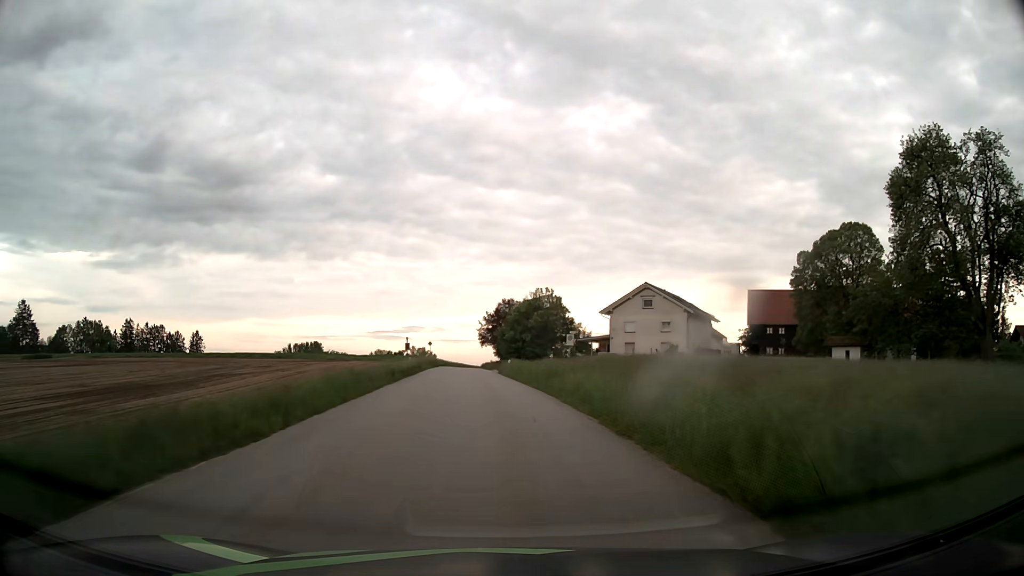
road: tertiary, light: Day
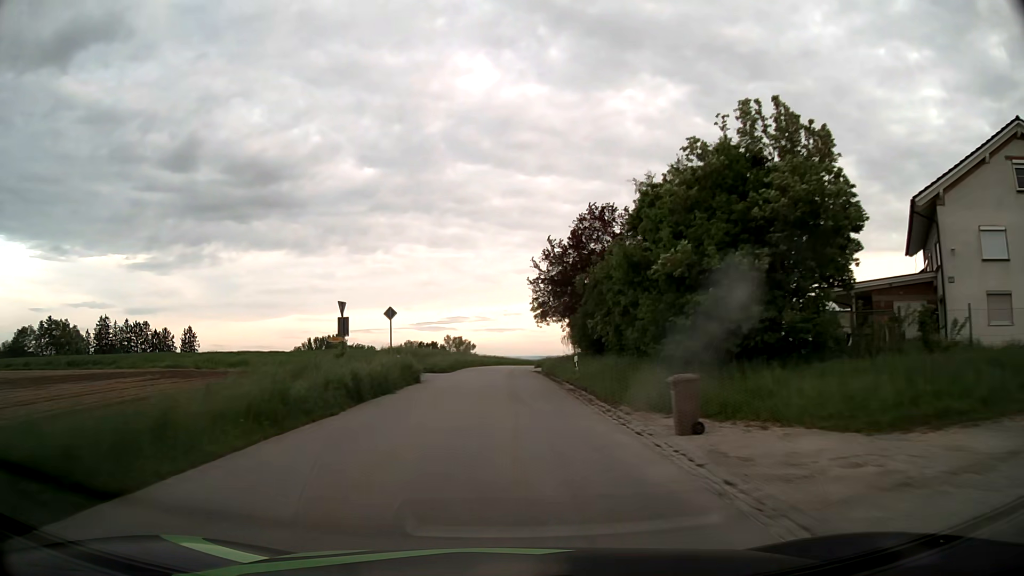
(-2.8, +53.8) m; -4°
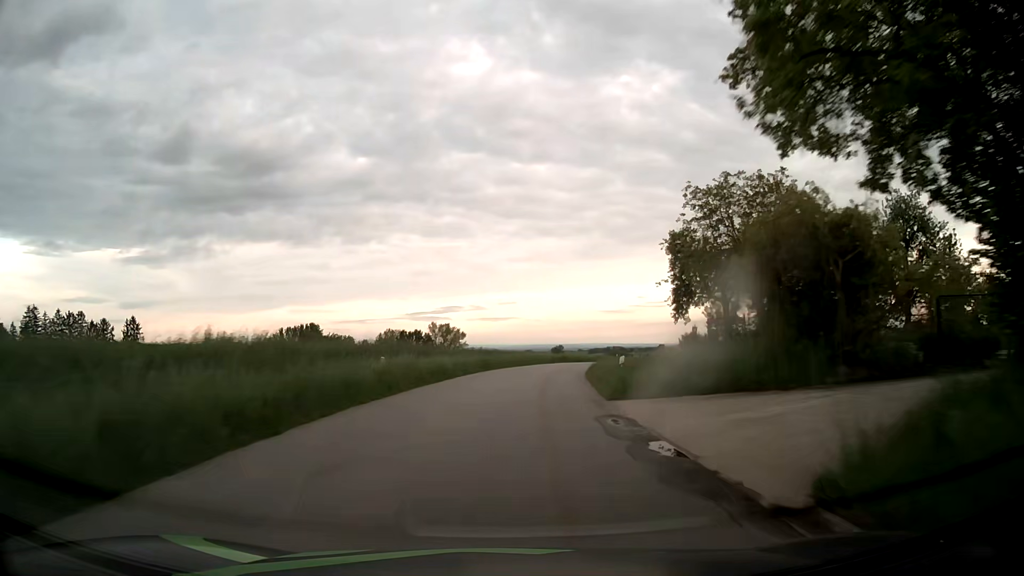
(-0.3, +43.6) m; +1°
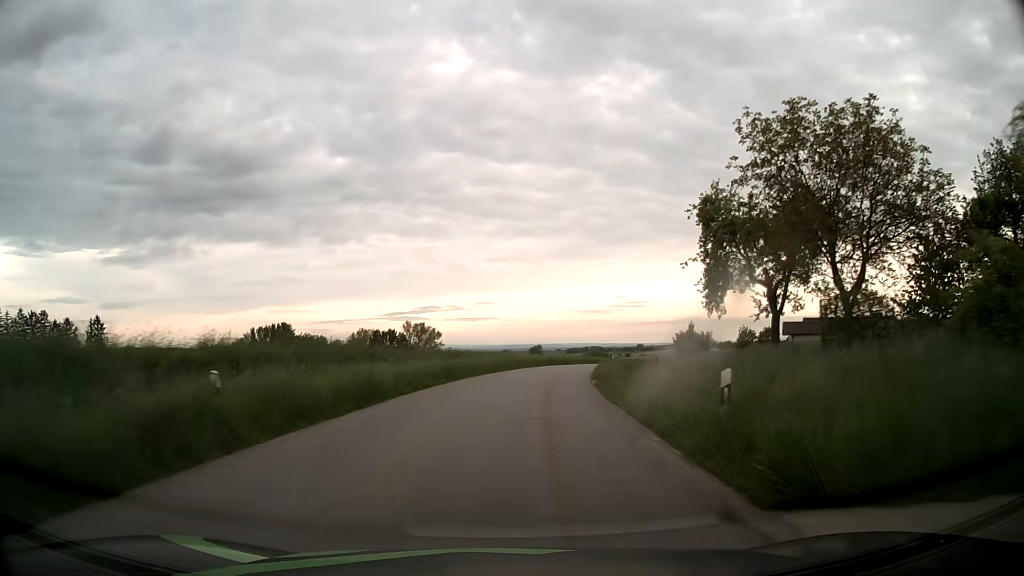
(0.0, +10.9) m; +1°
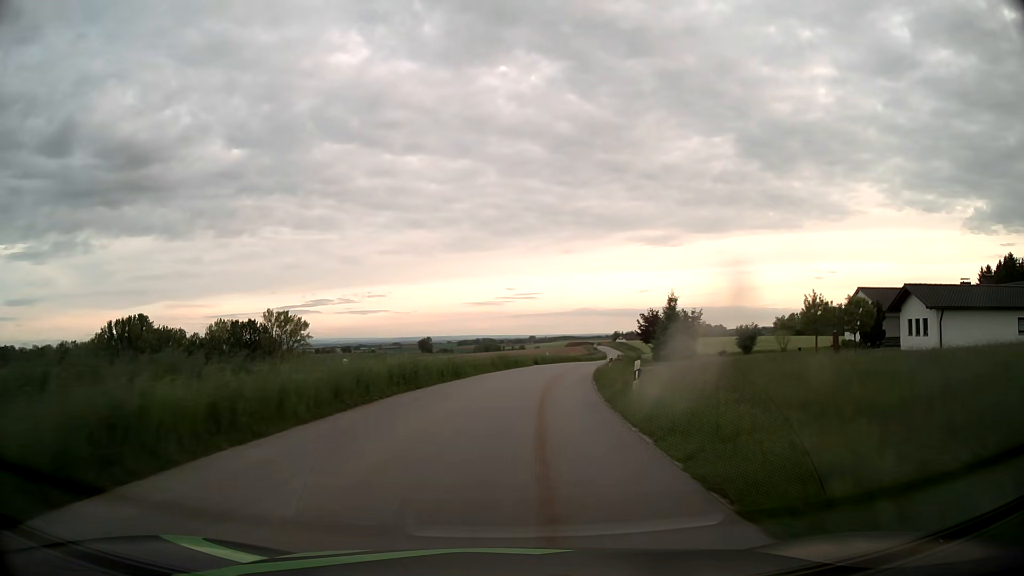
(+4.0, +43.4) m; +10°
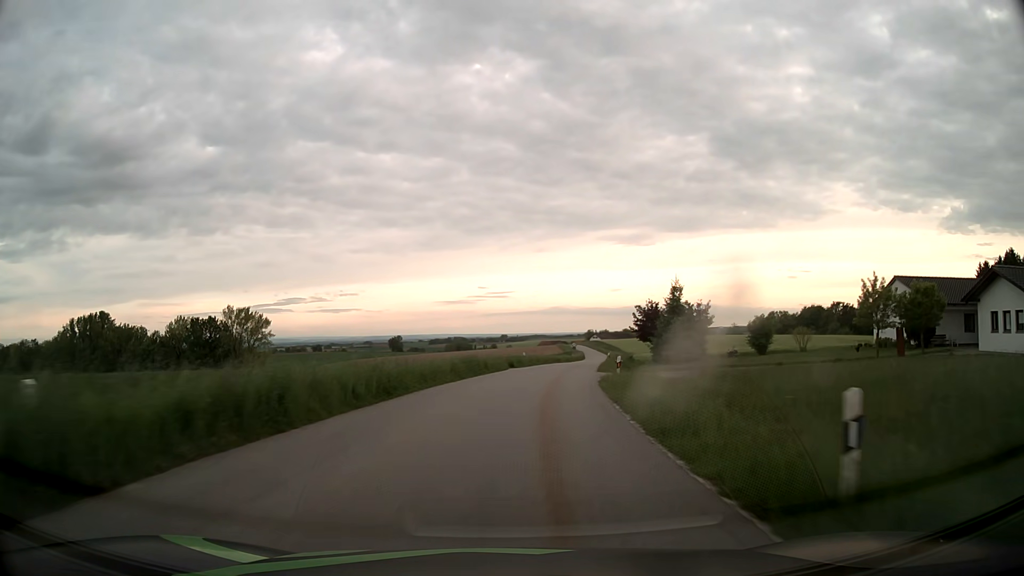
(+0.2, +10.9) m; +2°
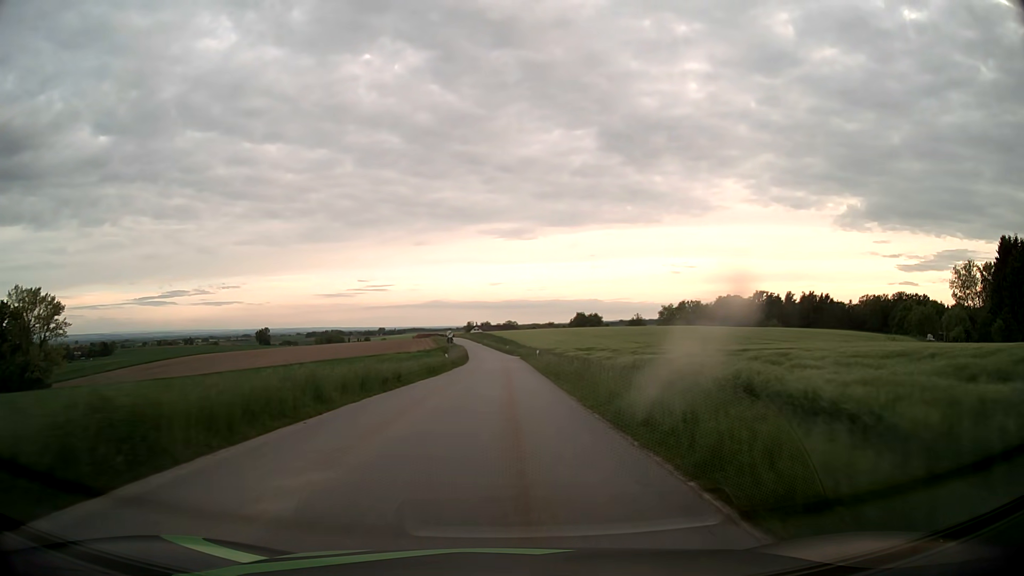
(+5.7, +54.1) m; +10°
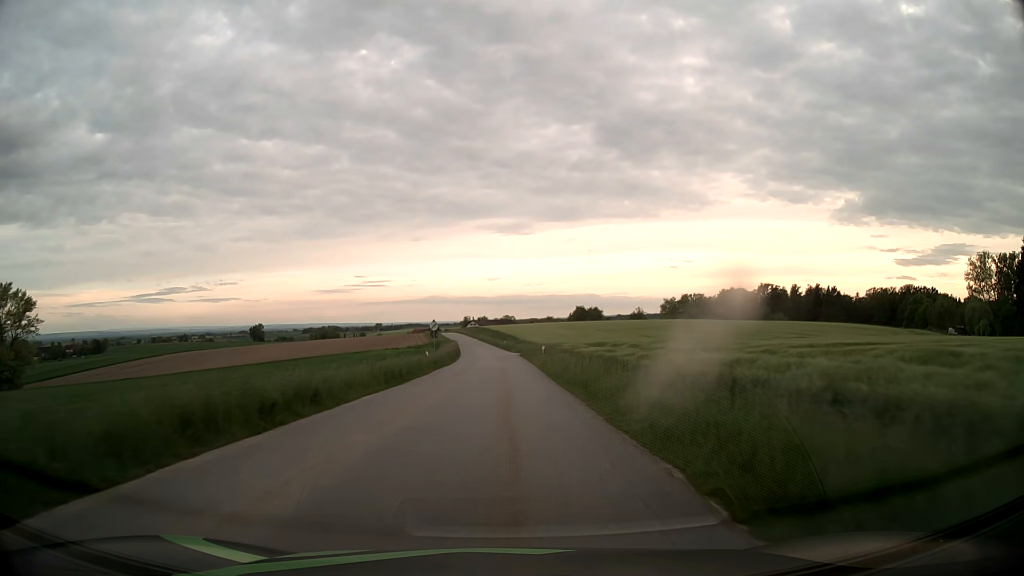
(0.0, +10.9) m; 0°
(0, +10) (0, +20) (0, +30) (0, +40) (0, +50) (-1, +60) (-1, +70) (-2, +80) (-2, +90) (-3, +100) m
